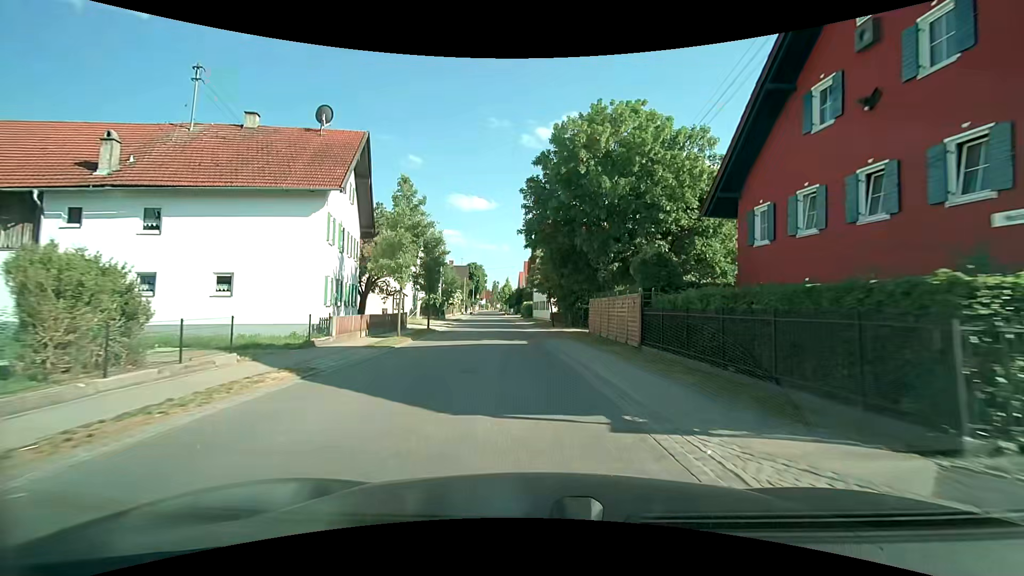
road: tertiary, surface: asphalt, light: Day
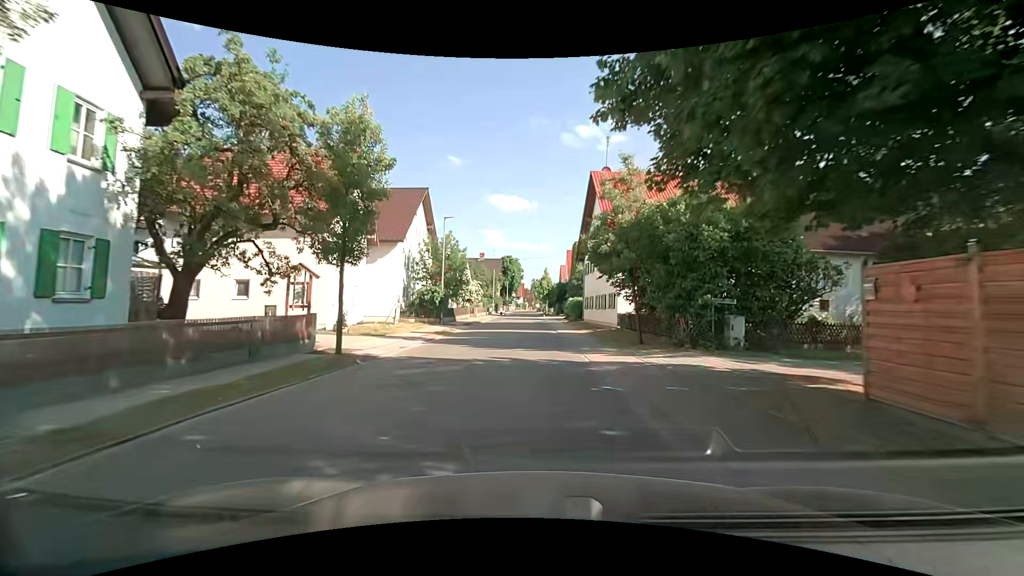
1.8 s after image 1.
(-1.0, +20.6) m; -5°
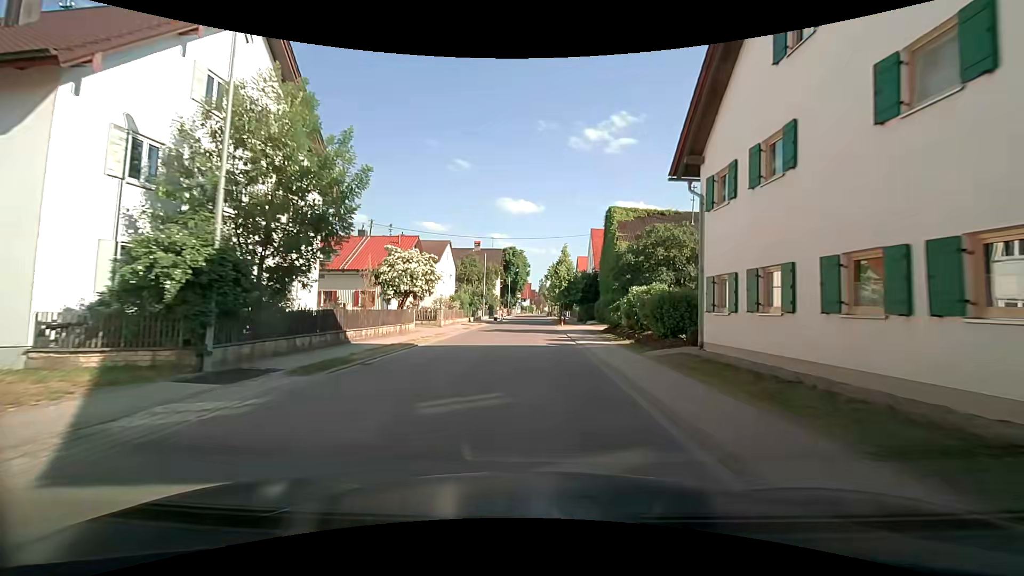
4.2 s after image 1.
(-0.5, +28.1) m; -1°
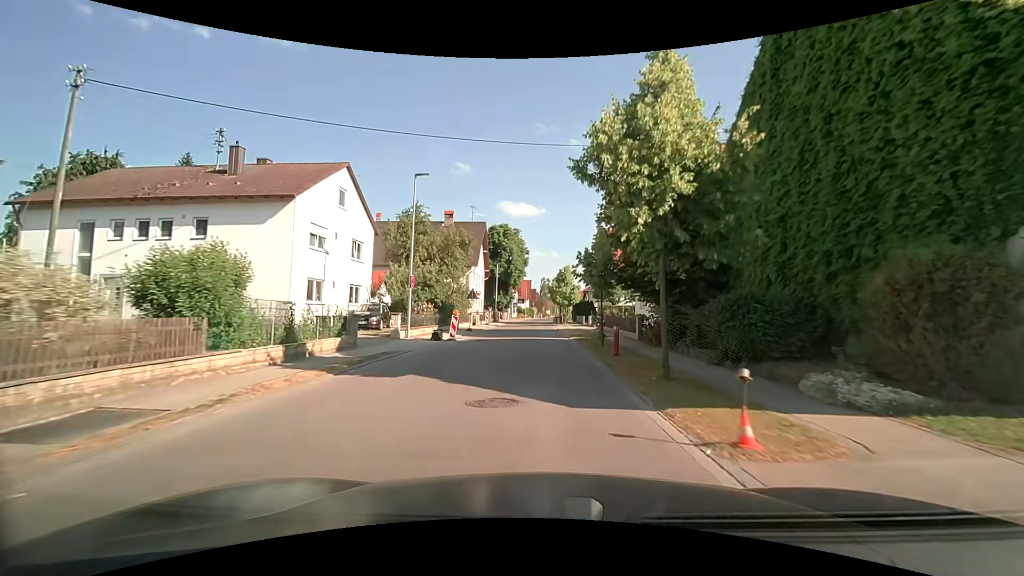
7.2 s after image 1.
(0.0, +35.1) m; 0°
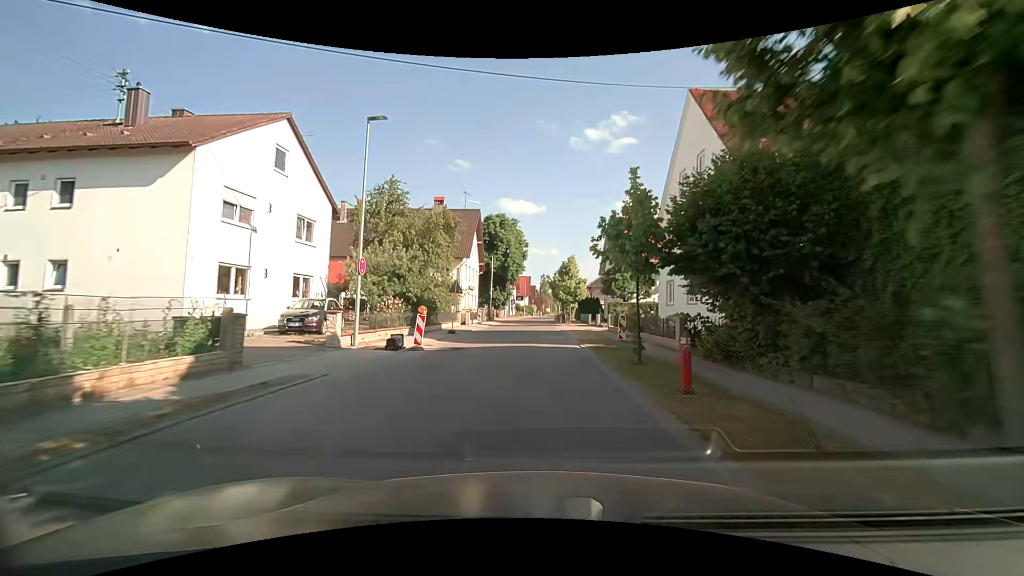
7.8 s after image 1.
(0.0, +7.1) m; -1°
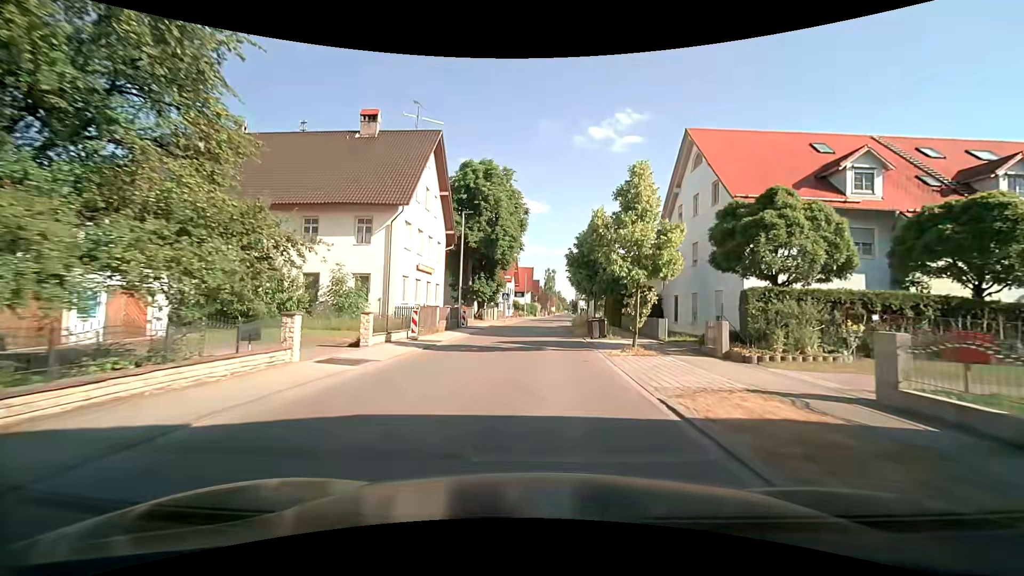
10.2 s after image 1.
(+0.1, +27.8) m; 0°
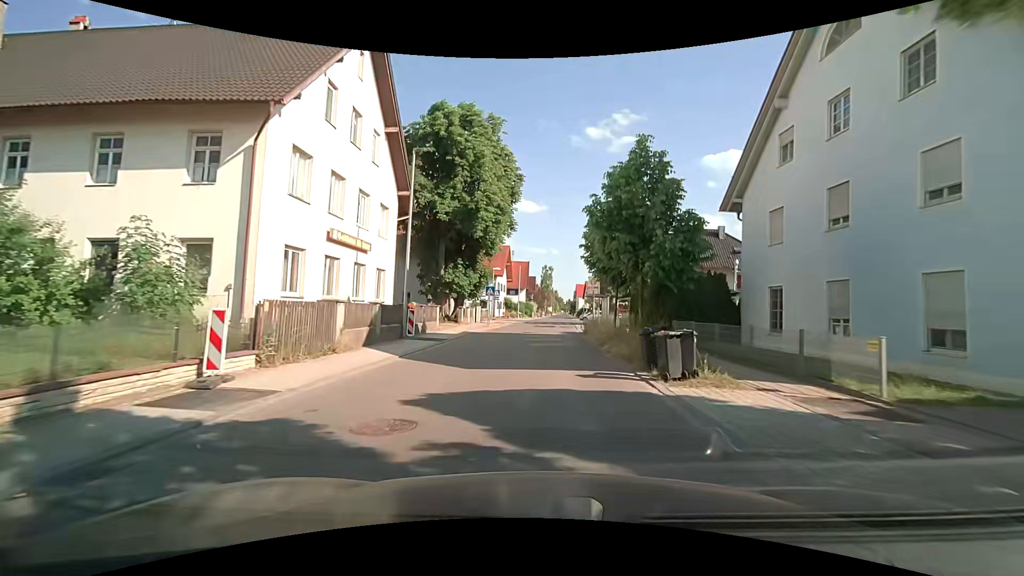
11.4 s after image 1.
(-0.1, +13.7) m; 0°
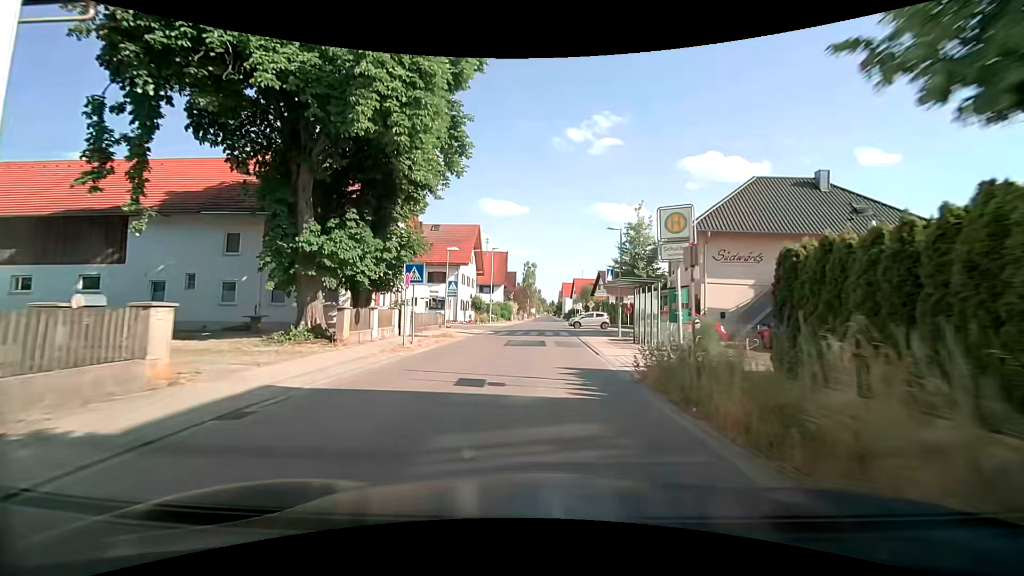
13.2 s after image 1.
(+0.4, +20.3) m; +2°
(0, +10) (0, +20) (0, +30) (0, +40) (+1, +50) (+1, +60) (+2, +70) (+2, +80) (+3, +90) (+3, +100) m
